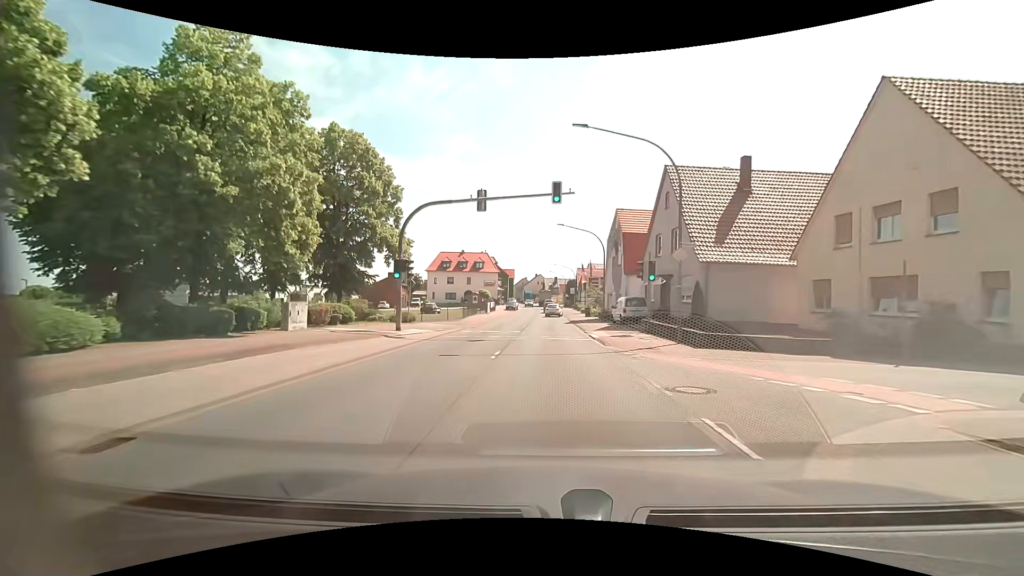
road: primary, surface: asphalt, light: Day
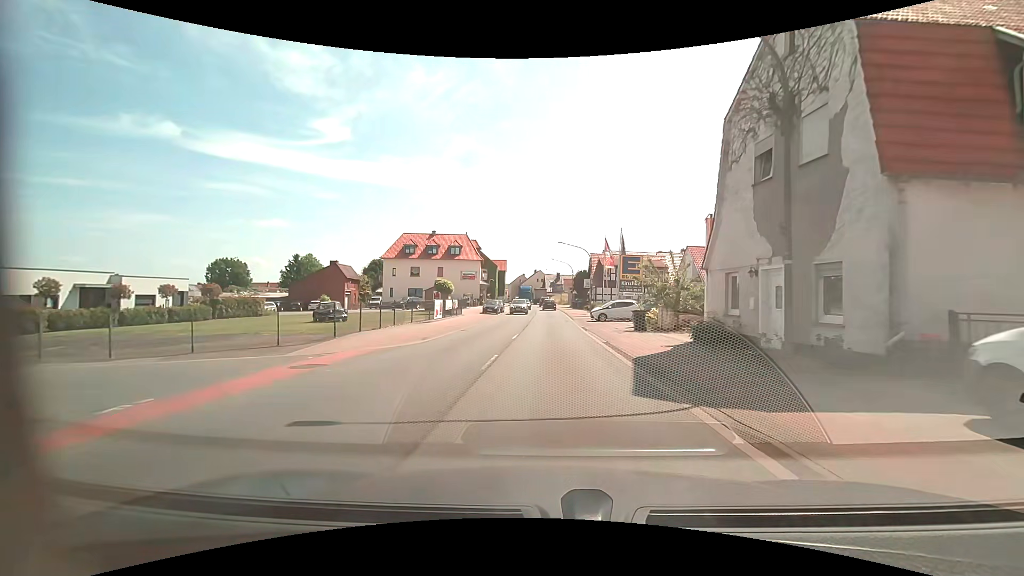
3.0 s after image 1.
(+0.1, +29.9) m; 0°
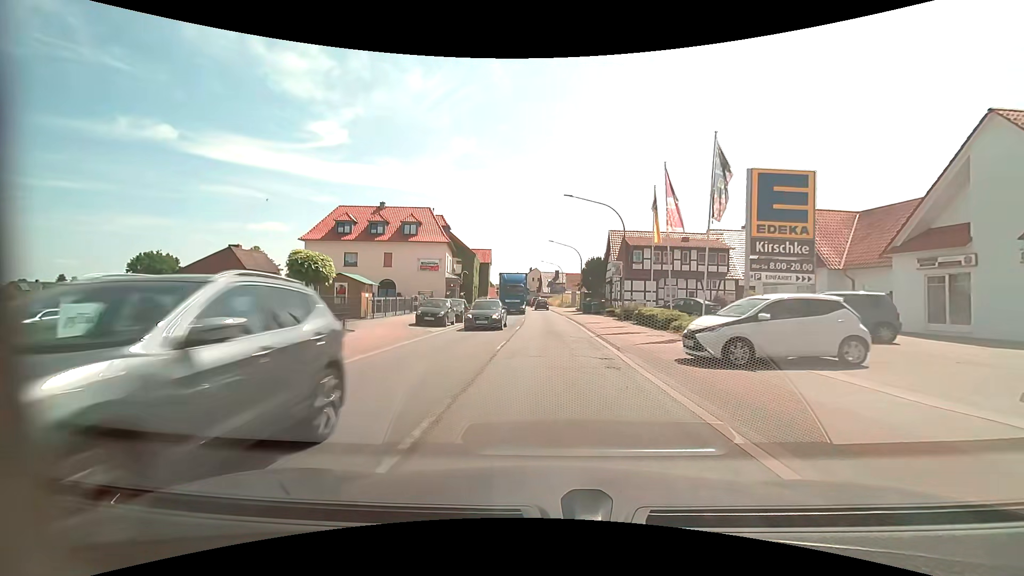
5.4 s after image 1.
(+0.1, +25.2) m; 0°
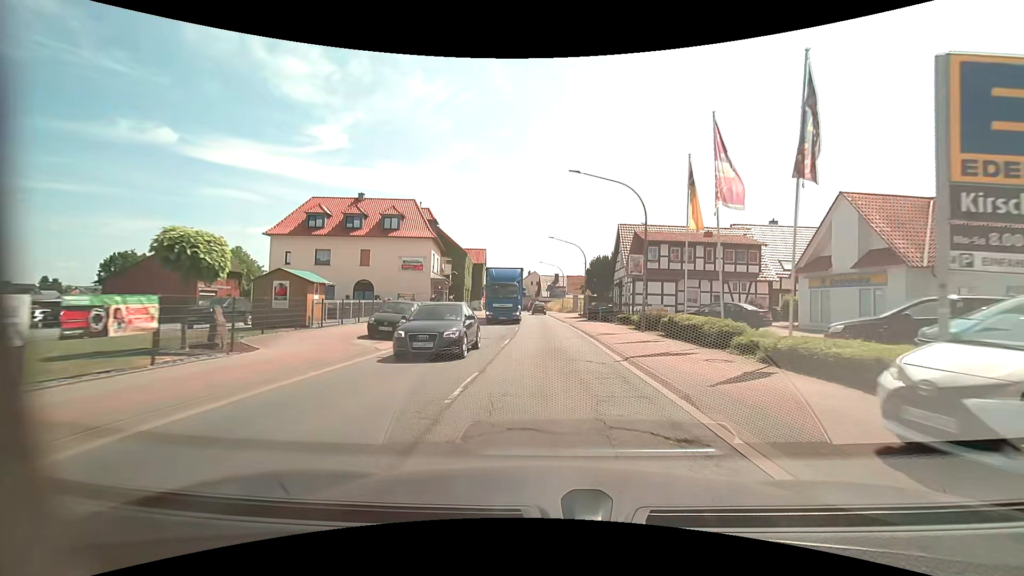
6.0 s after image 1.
(0.0, +6.7) m; 0°
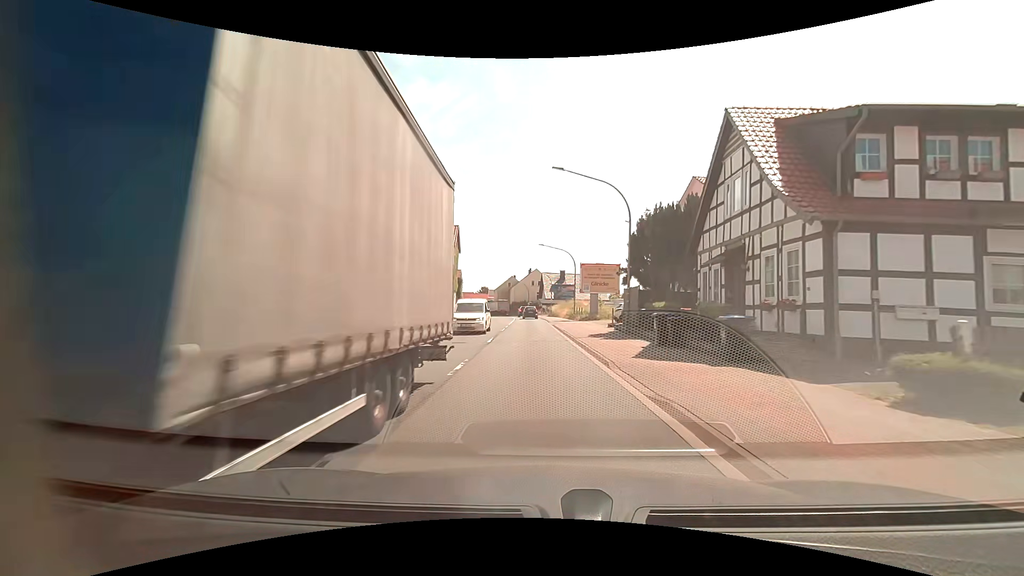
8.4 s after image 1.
(+0.2, +25.4) m; 0°
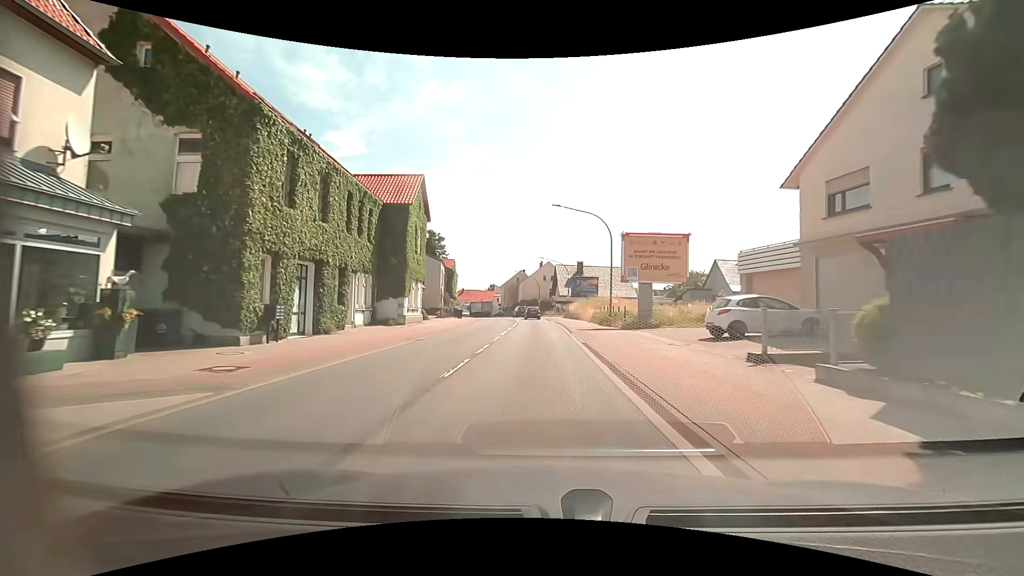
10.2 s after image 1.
(-0.4, +19.4) m; -3°
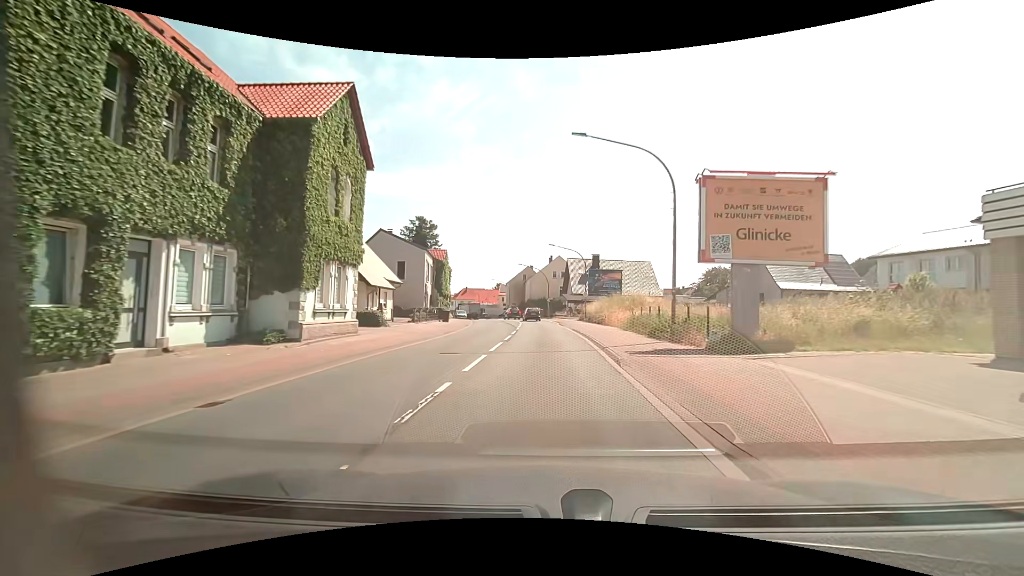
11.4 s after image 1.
(0.0, +13.2) m; 0°
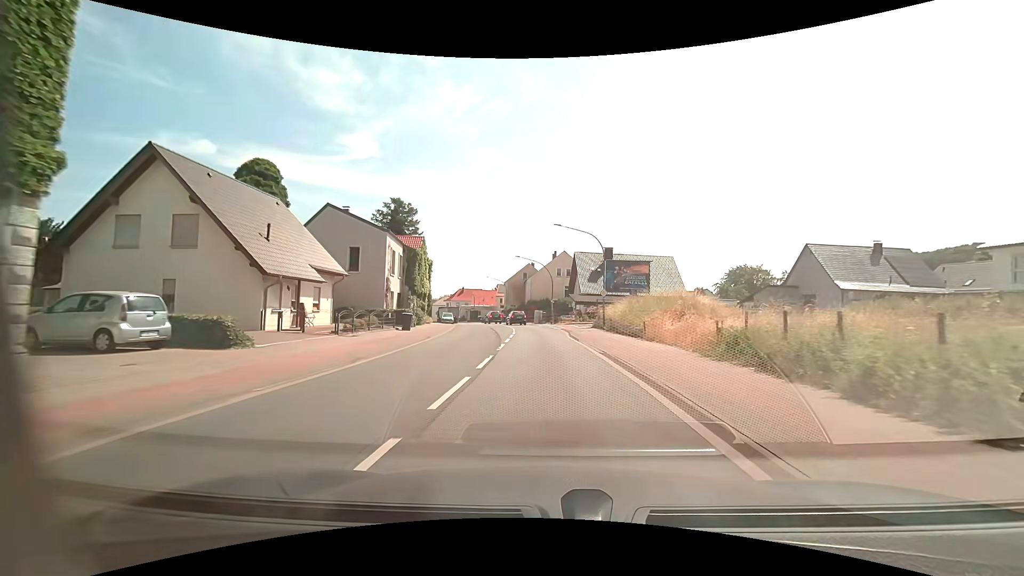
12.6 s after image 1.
(0.0, +13.4) m; 0°
(0, +10) (0, +20) (-1, +30) (-1, +40) (-2, +50) (-4, +60) (-6, +69) (-9, +79) (-12, +89) (-16, +98) m
